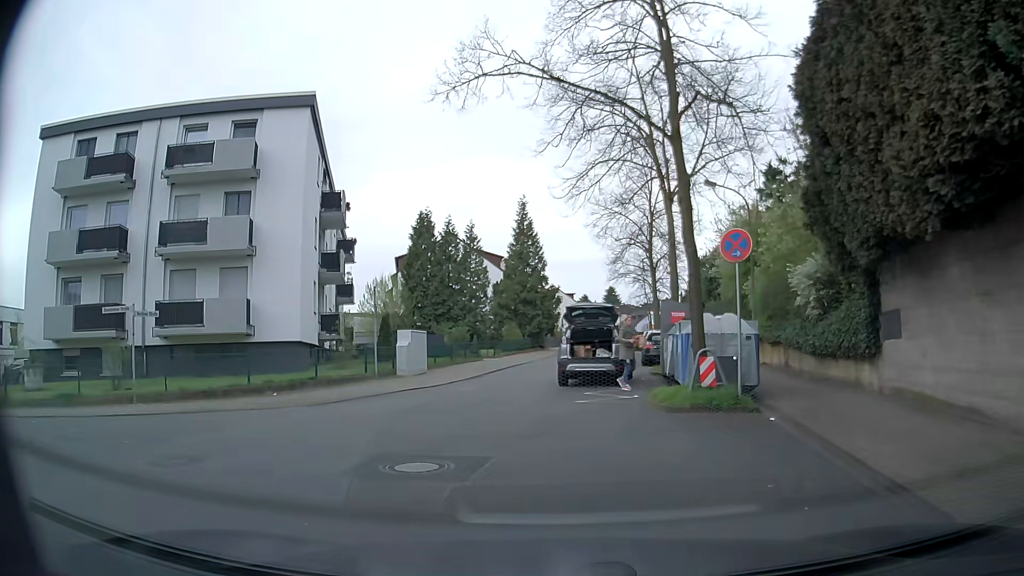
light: Day
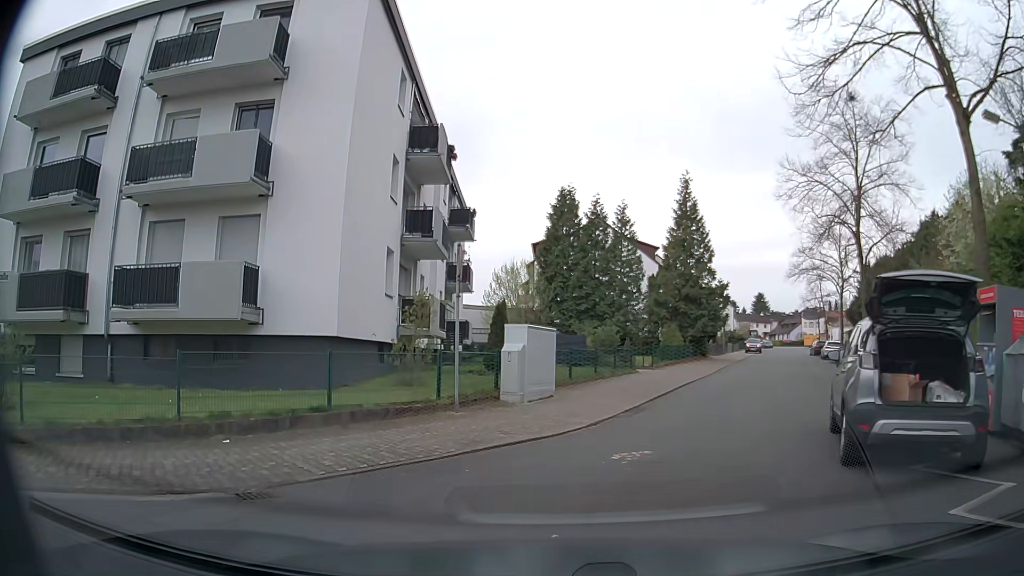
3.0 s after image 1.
(-1.1, +9.9) m; -13°
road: unclassified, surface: asphalt
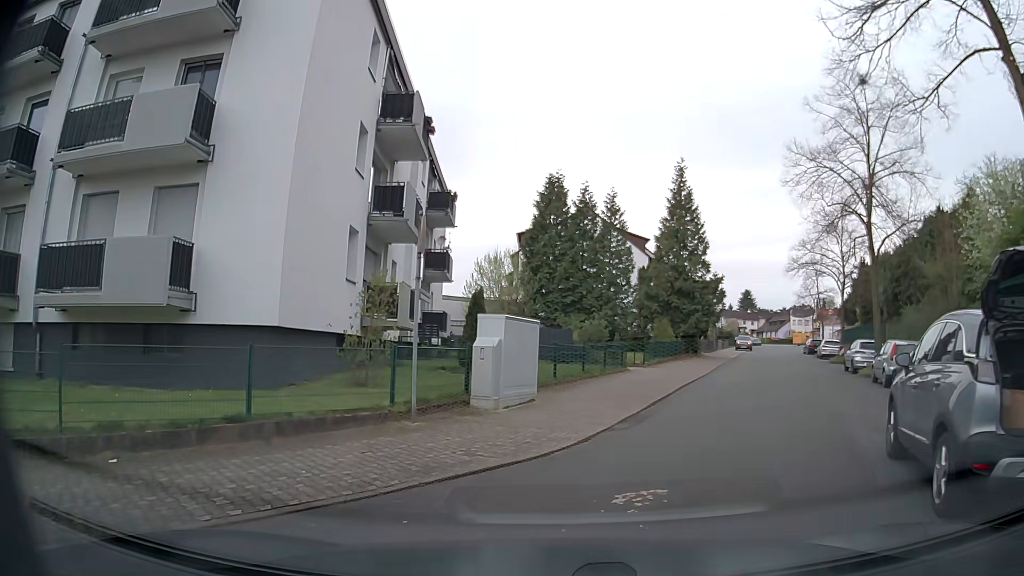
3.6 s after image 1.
(0.0, +2.4) m; +2°
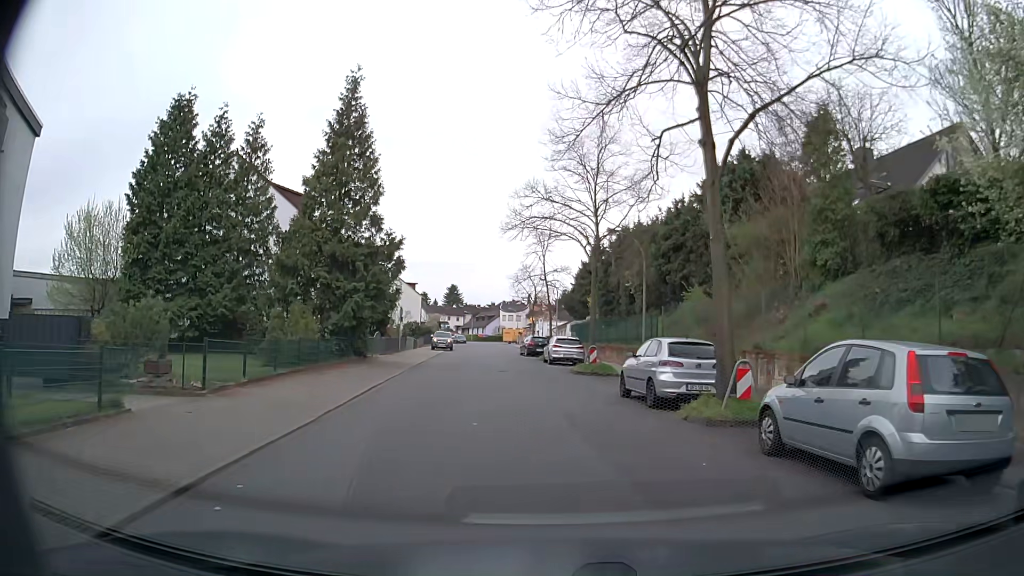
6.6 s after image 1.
(+3.9, +15.0) m; +25°
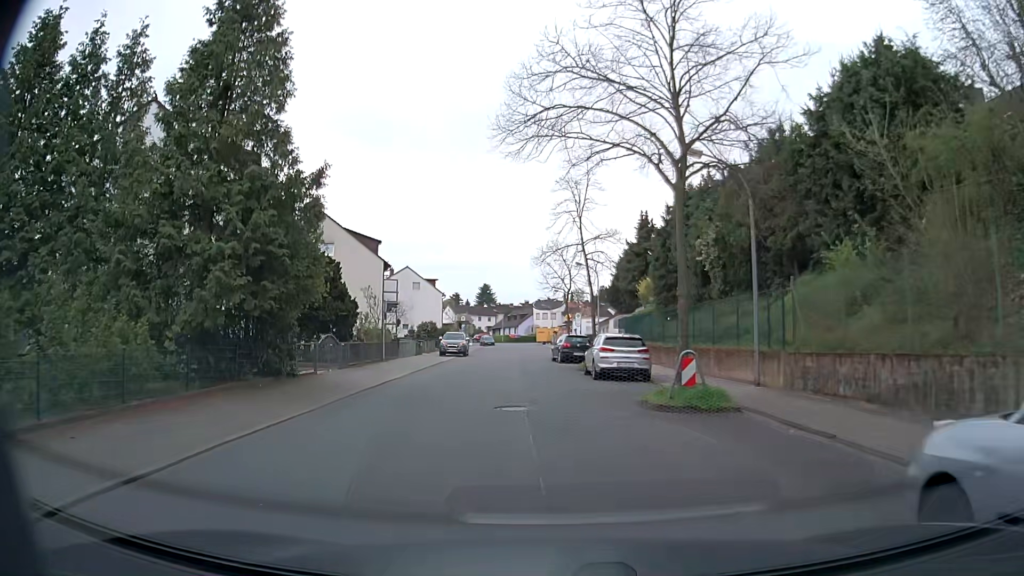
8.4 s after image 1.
(-0.3, +13.0) m; -4°
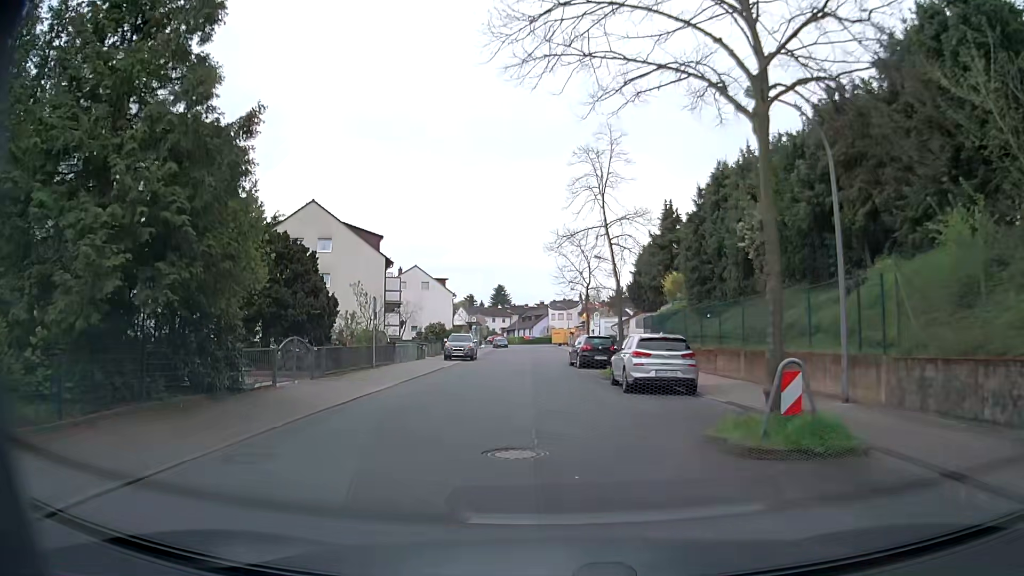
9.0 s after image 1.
(-0.1, +4.7) m; -1°
